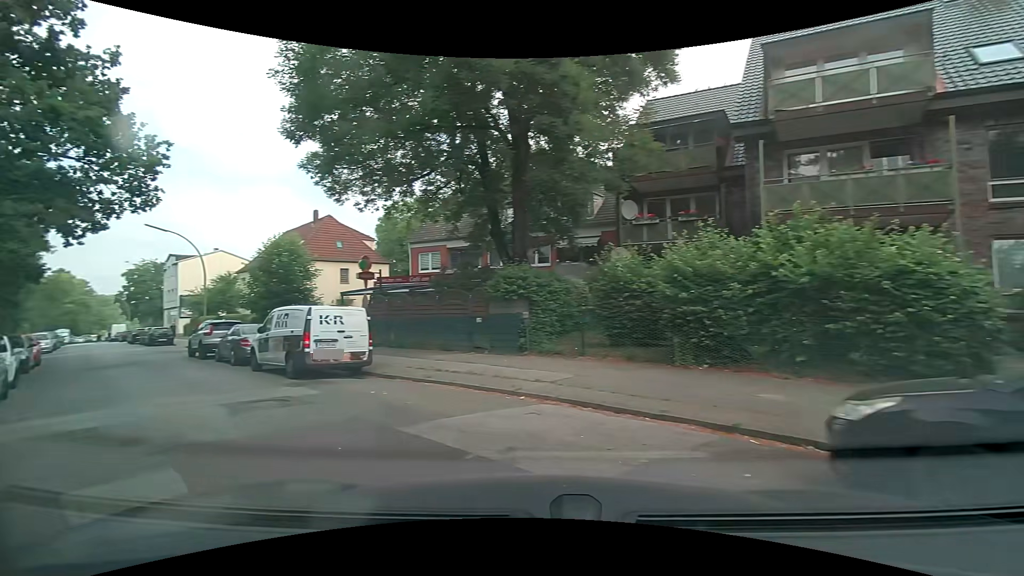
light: Day
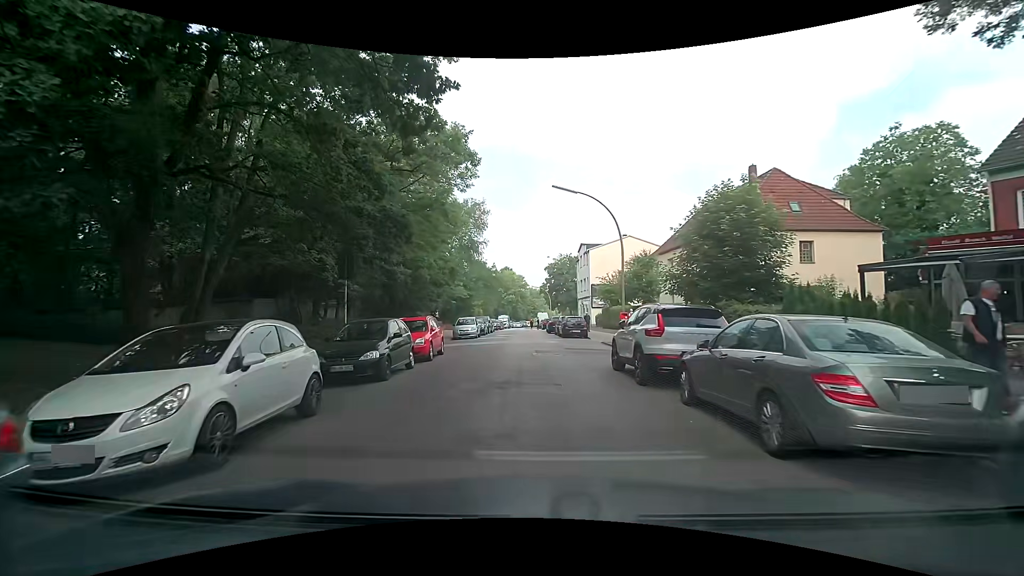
(-7.9, +12.1) m; -47°
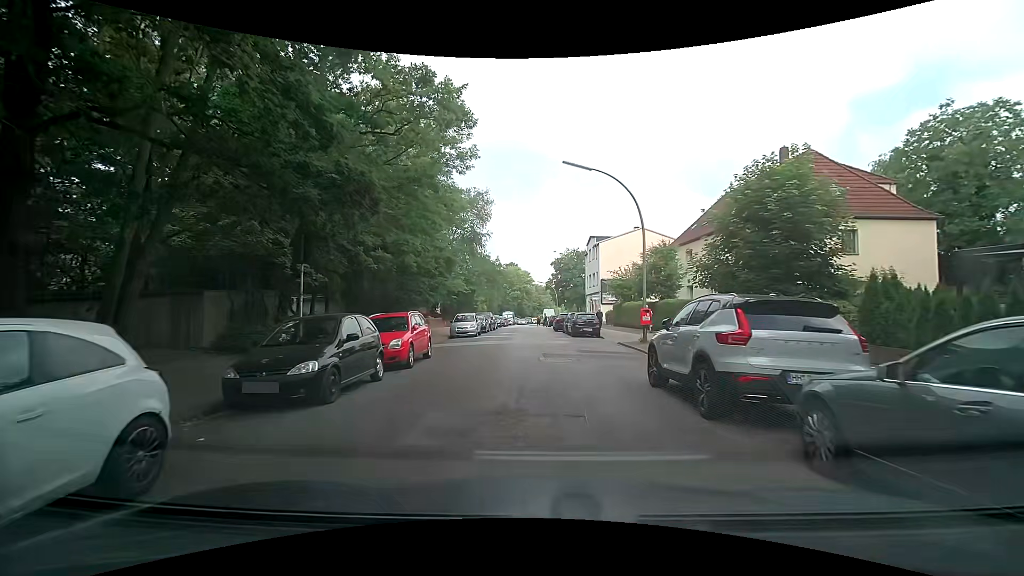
(+0.1, +3.5) m; +2°
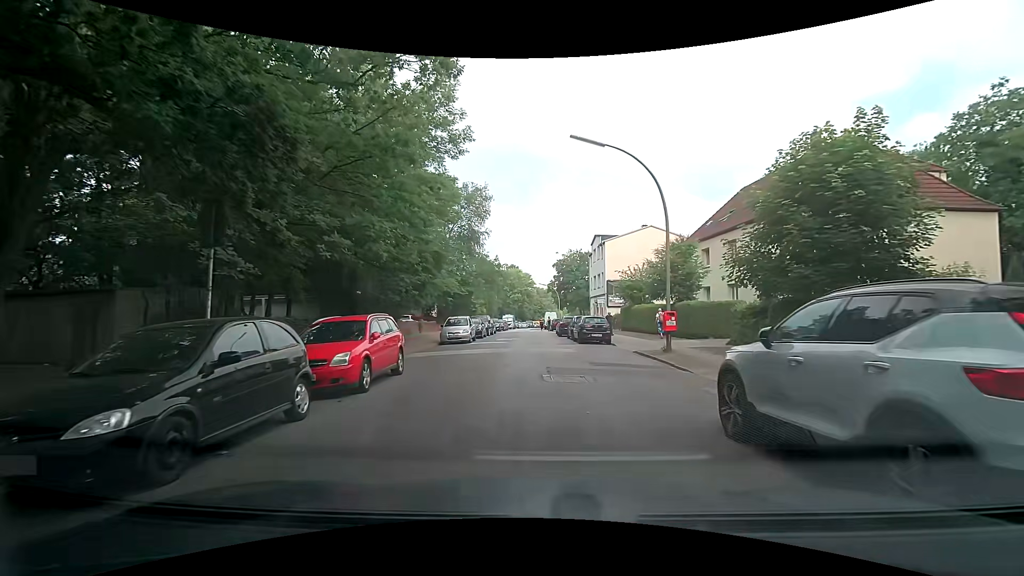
(0.0, +3.6) m; +1°
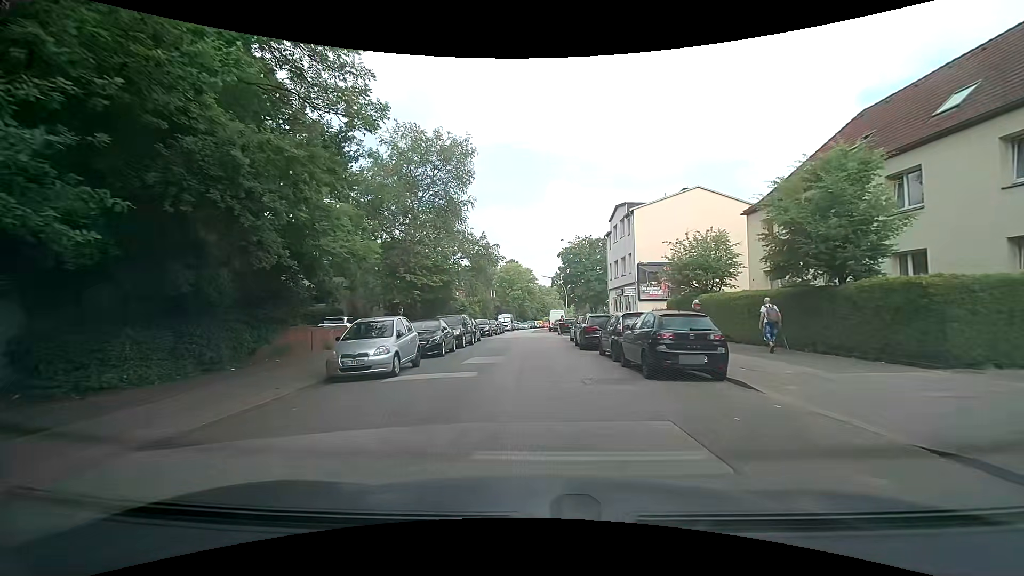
(-0.2, +15.1) m; -1°
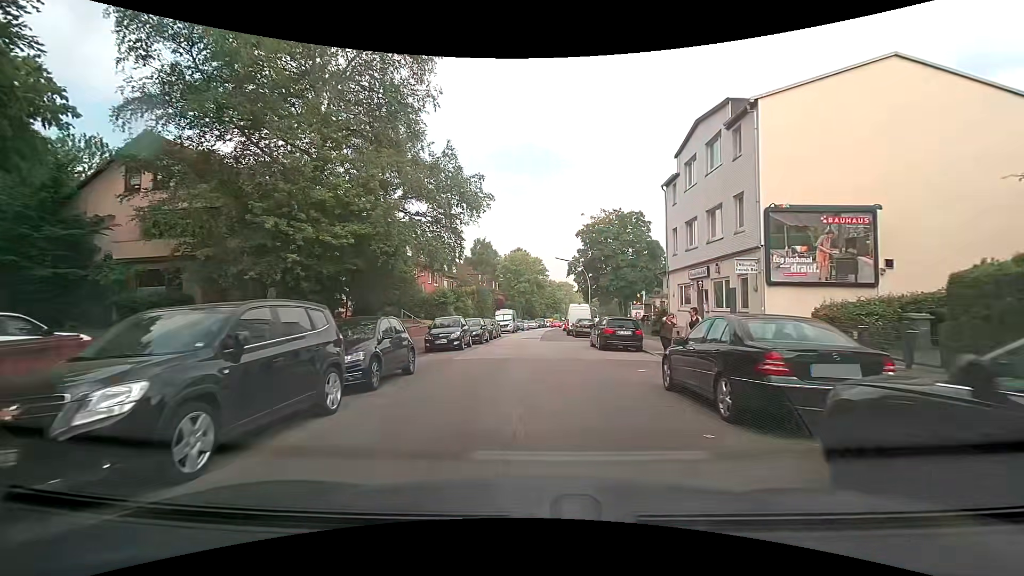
(-0.1, +19.5) m; -1°
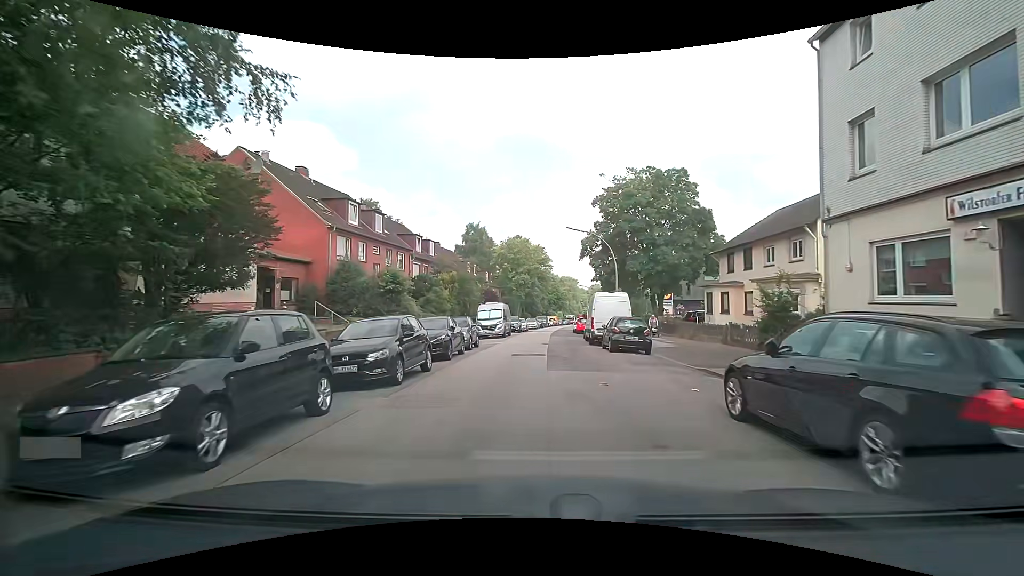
(+0.1, +16.9) m; +1°
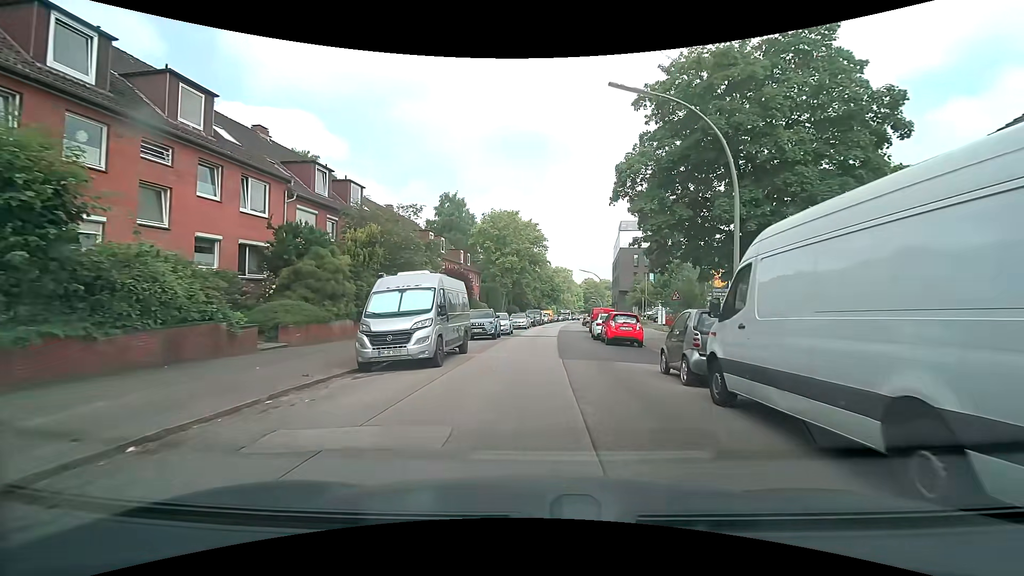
(-0.1, +22.1) m; +1°
(0, +10) (0, +20) (+1, +30) (+2, +40) (+3, +50) (+5, +60) (+5, +70) (+6, +80) (+8, +89) (+9, +99) m
